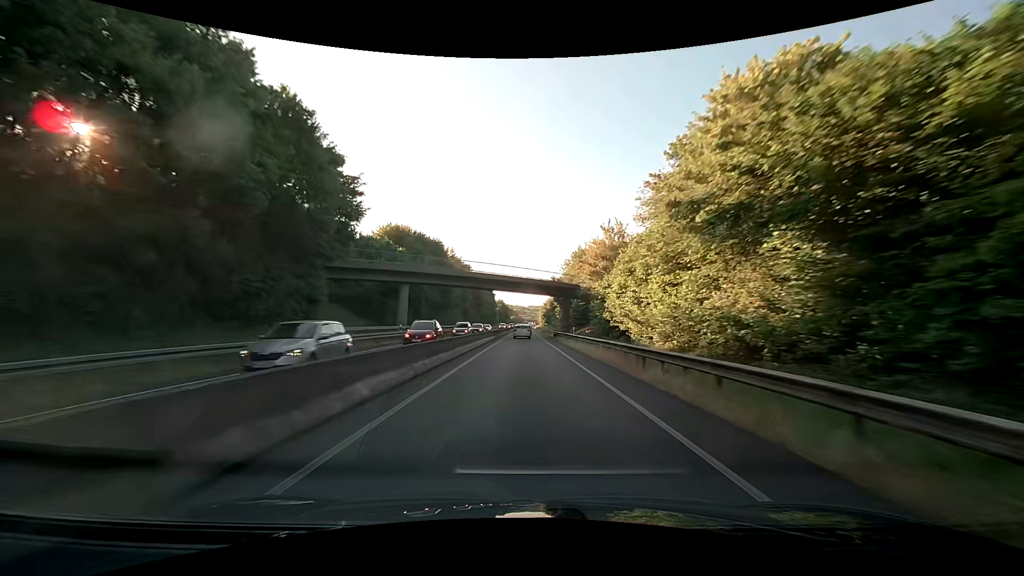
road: trunk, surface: asphalt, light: Day
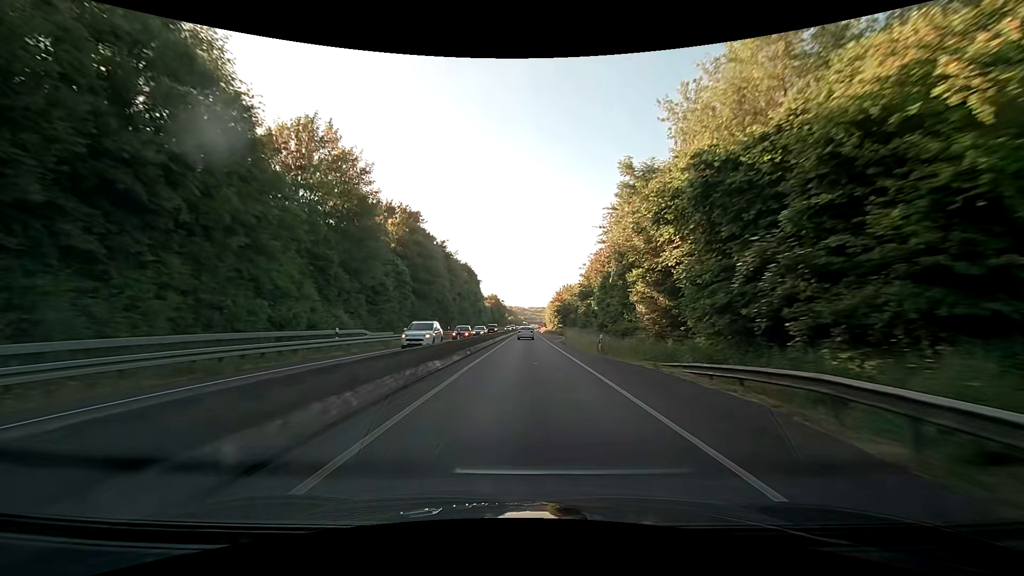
(+0.2, +66.2) m; +1°
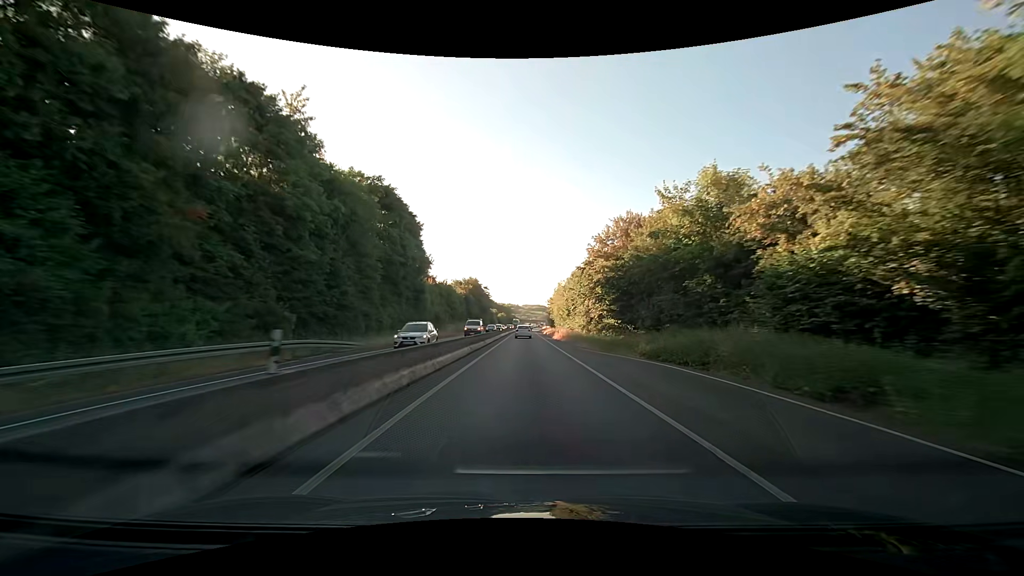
(-0.2, +68.3) m; 0°
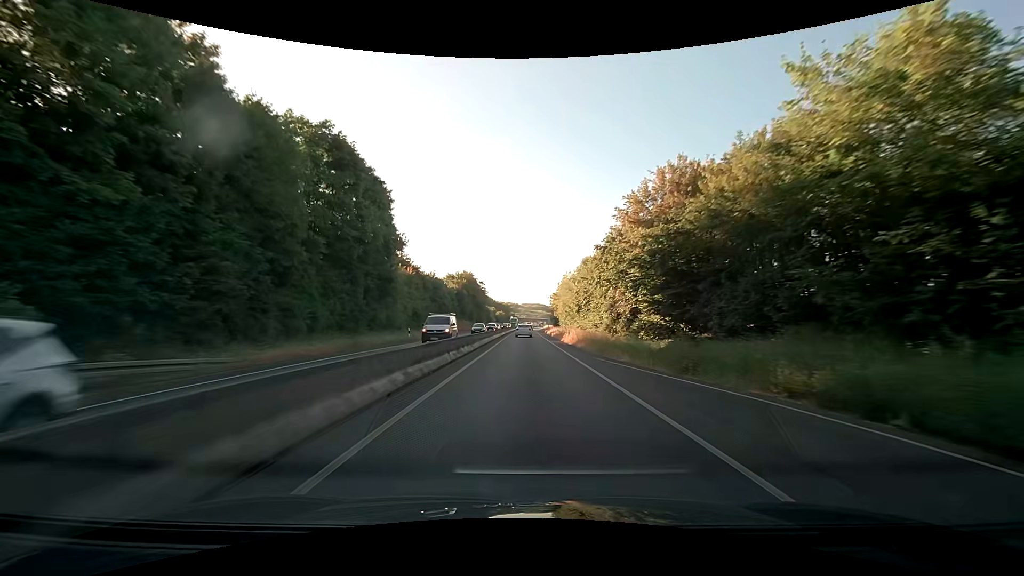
(-0.1, +13.7) m; 0°
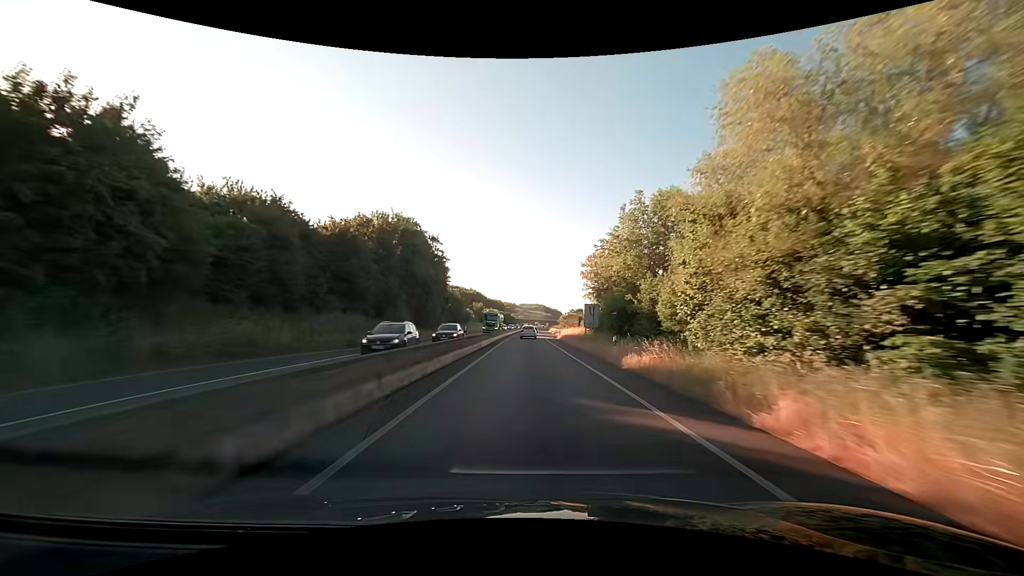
(+0.1, +68.6) m; 0°
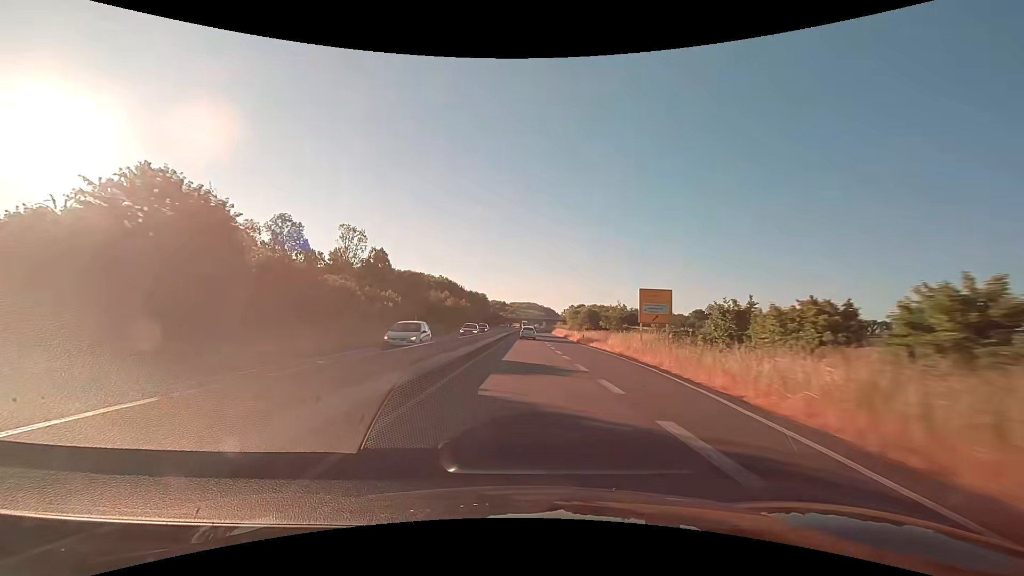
(+0.8, +70.1) m; +1°
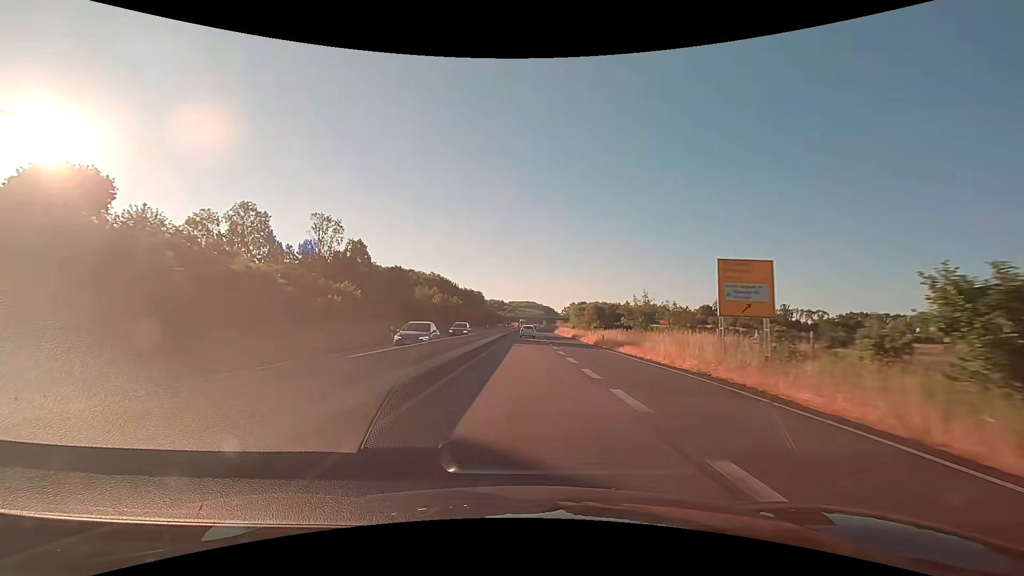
(0.0, +14.3) m; 0°
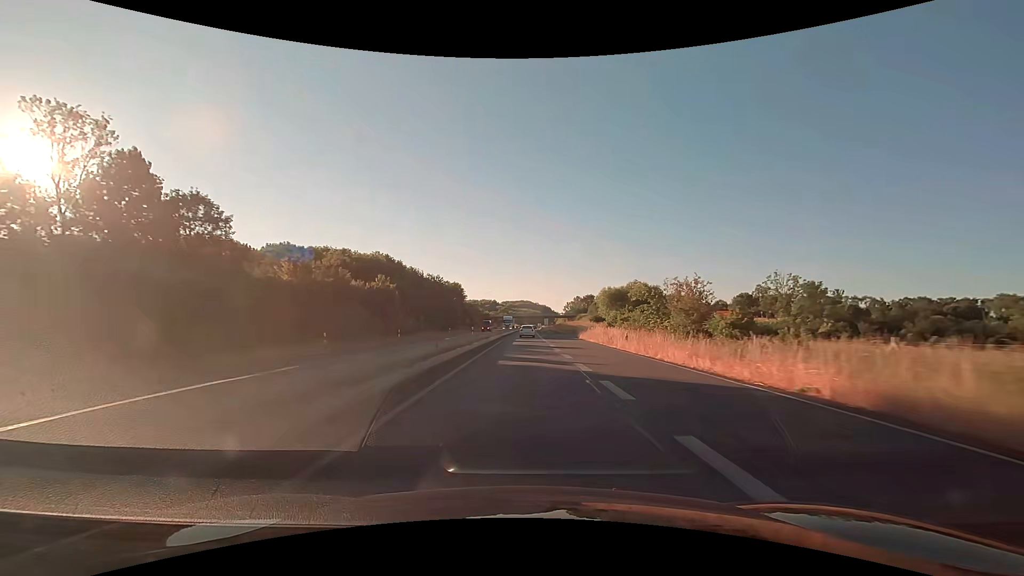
(+0.2, +58.7) m; +1°
(0, +10) (0, +20) (0, +30) (0, +40) (0, +50) (0, +60) (0, +70) (0, +80) (0, +90) (+1, +100) m
